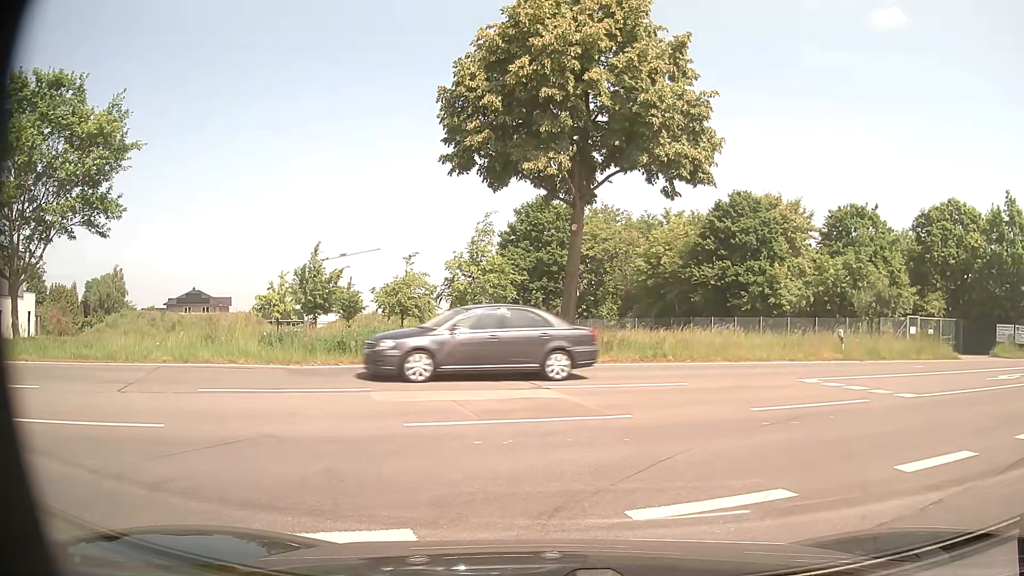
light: Day
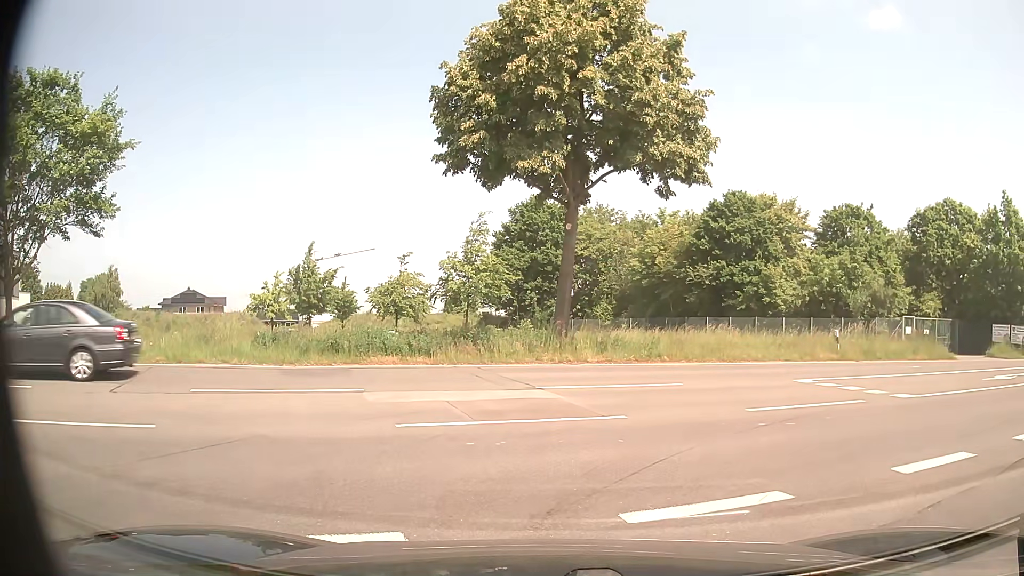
(0.0, +0.1) m; 0°
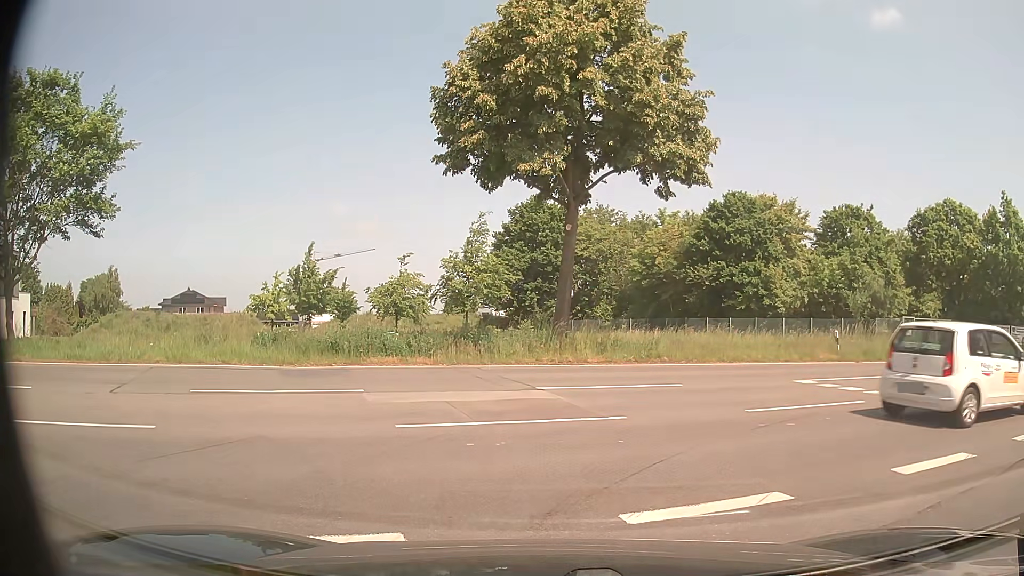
(0.0, 0.0) m; 0°
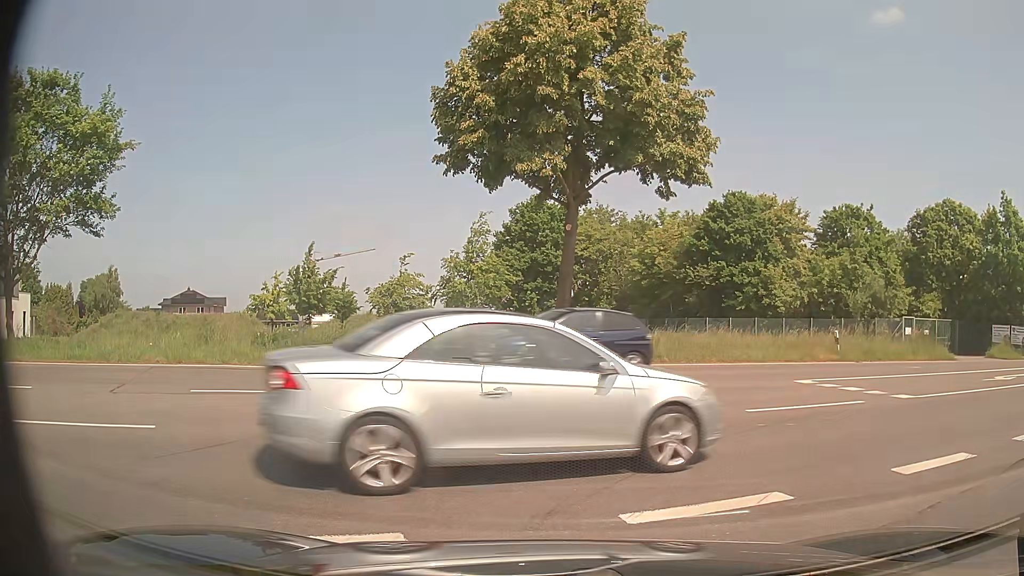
(0.0, 0.0) m; 0°
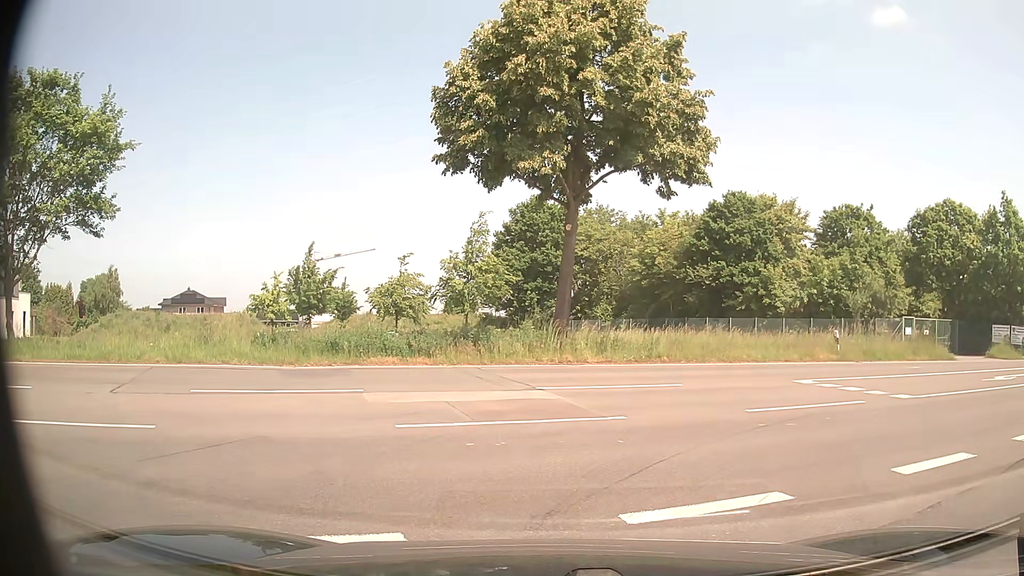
(0.0, 0.0) m; 0°
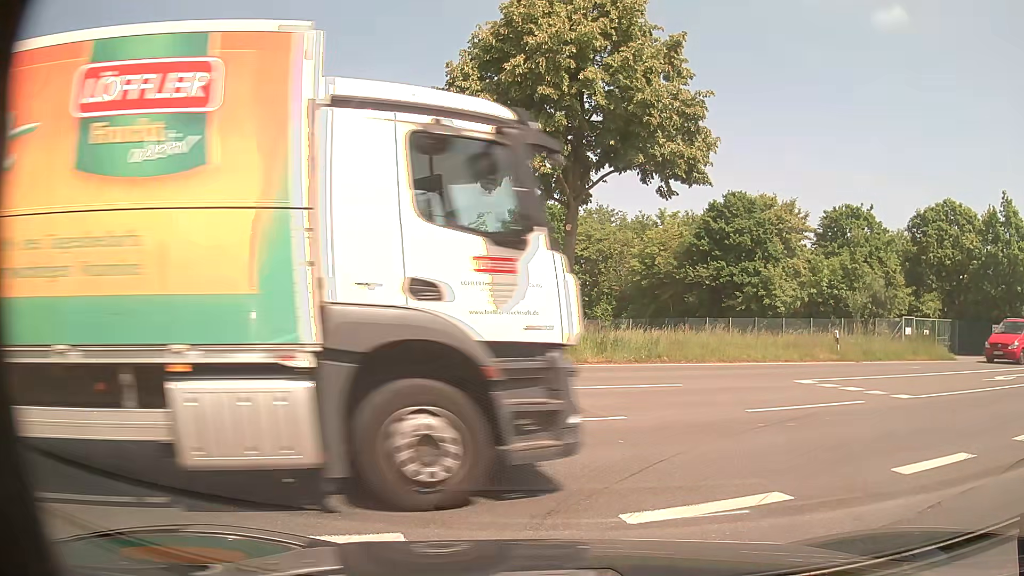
(0.0, 0.0) m; 0°
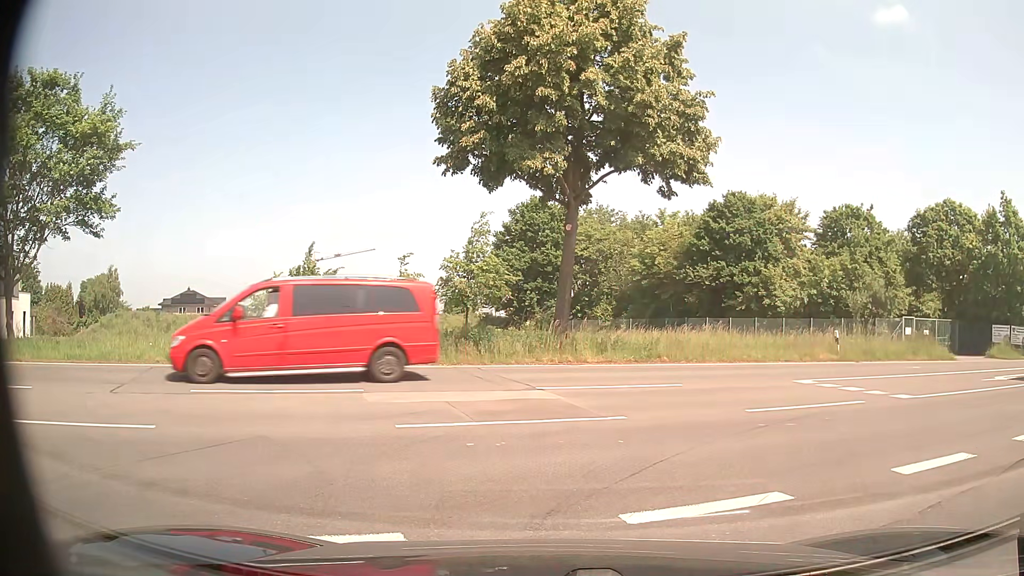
(0.0, 0.0) m; 0°
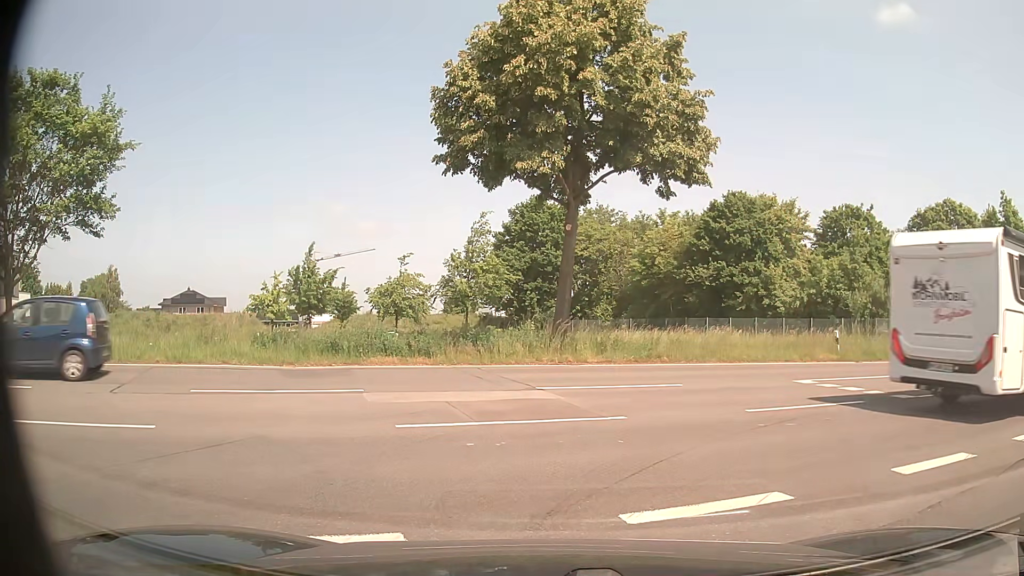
(0.0, 0.0) m; 0°
(+5, +8) (+14, +12) (+24, +15) (+33, +18) (+43, +20) (+53, +22) (+62, +25) (+72, +28) (+82, +31) (+91, +34) m
